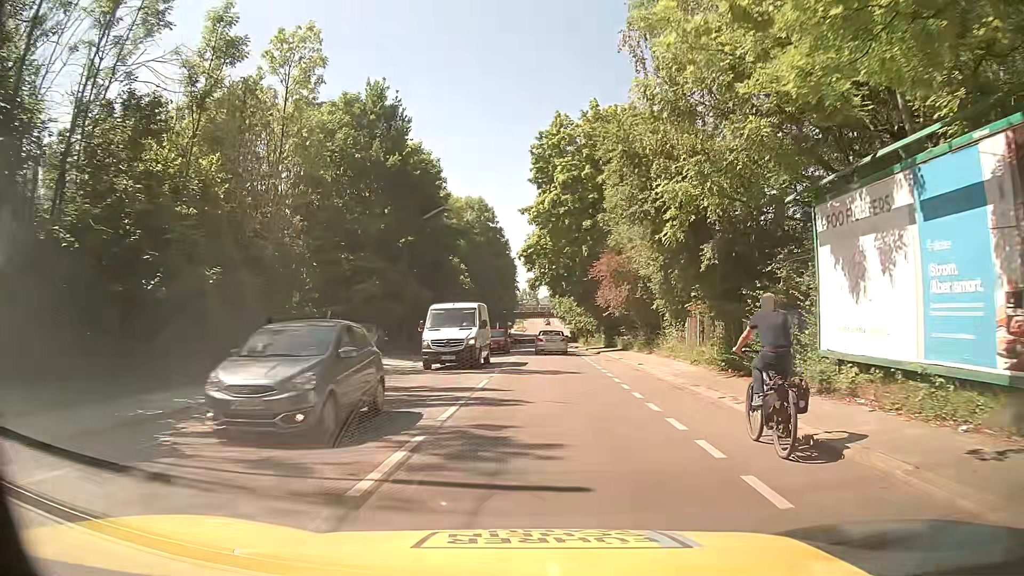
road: secondary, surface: asphalt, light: Day
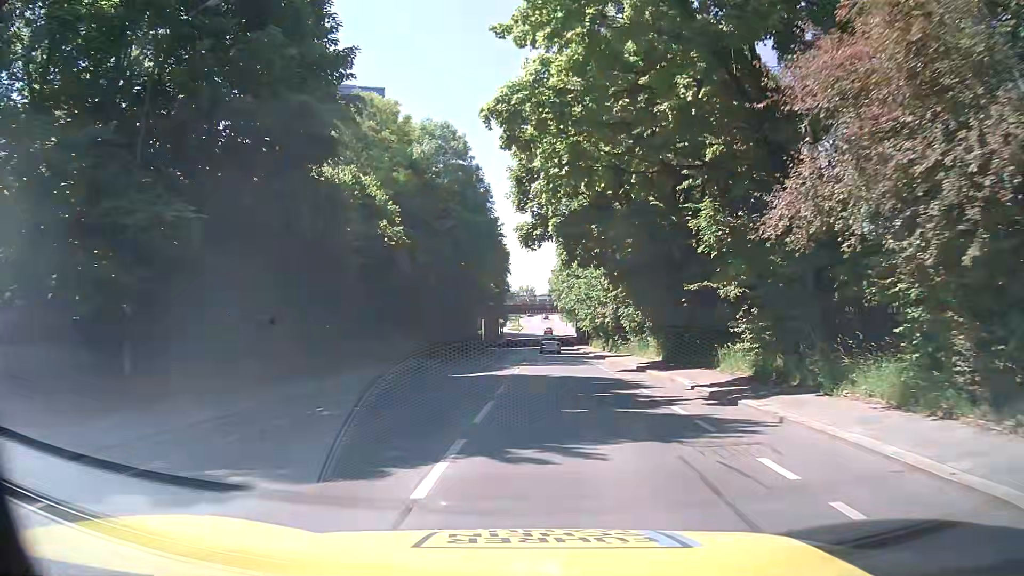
(-0.2, +27.3) m; -1°
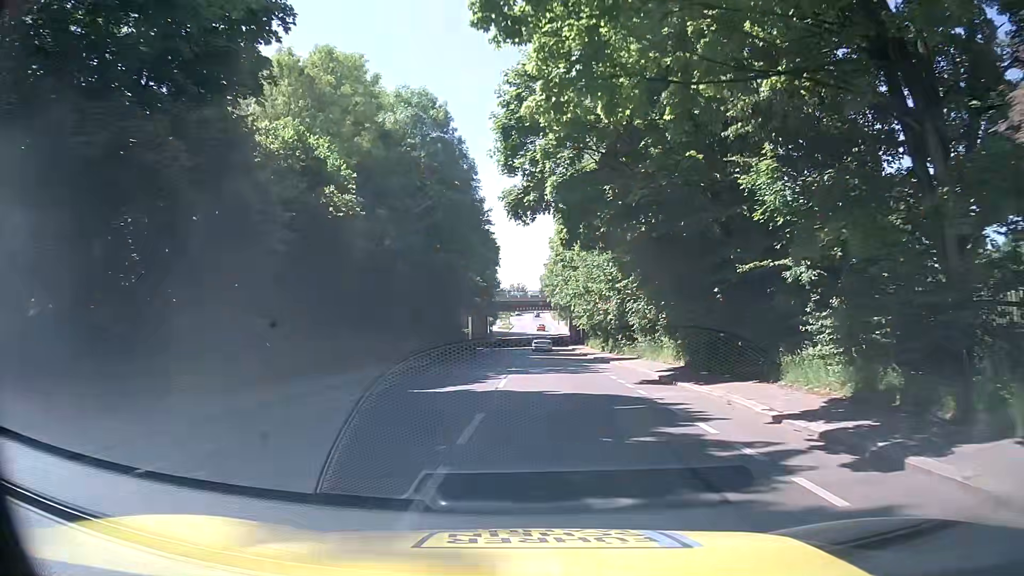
(0.0, +6.4) m; 0°
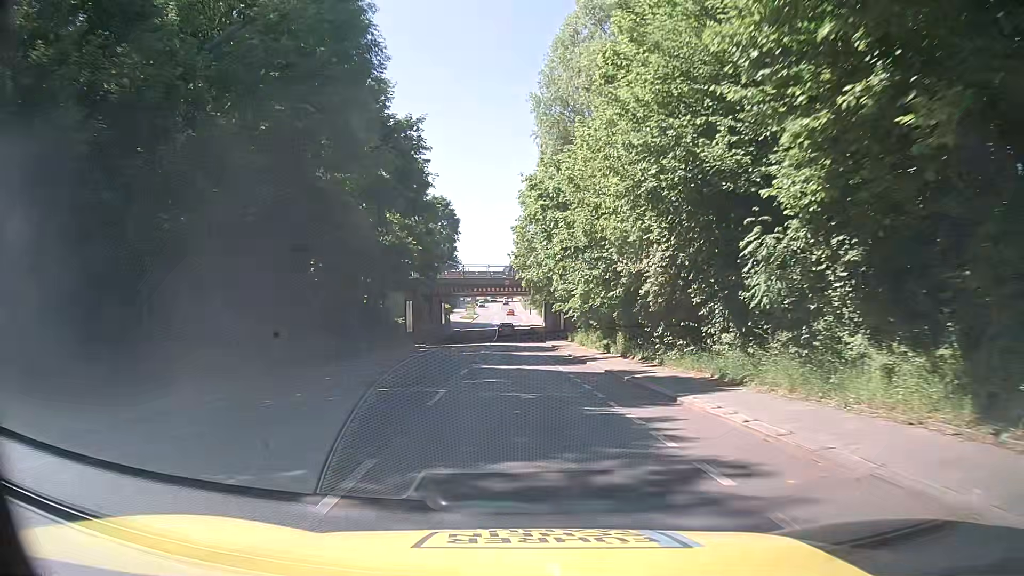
(+0.7, +21.6) m; +3°
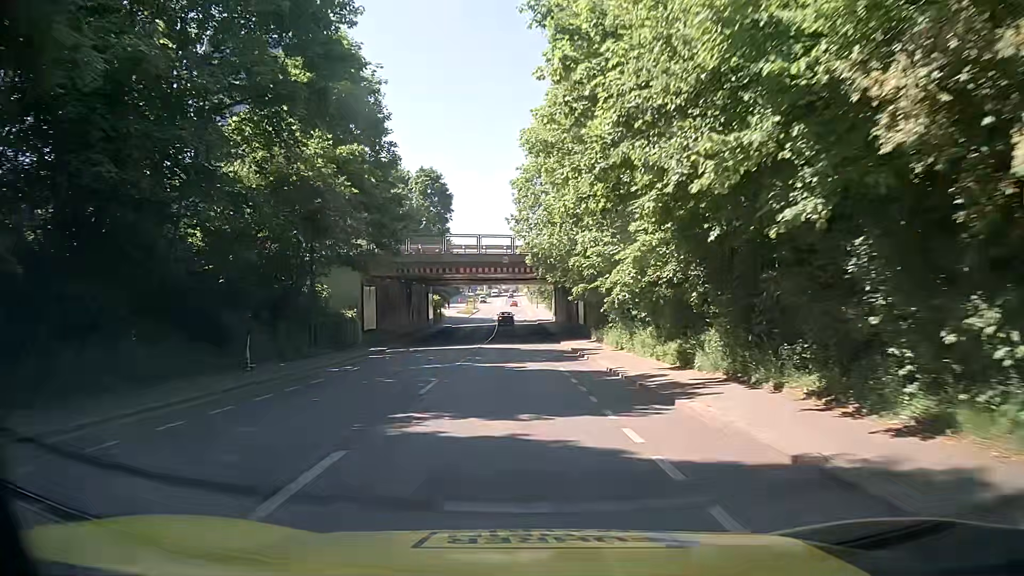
(-0.1, +15.9) m; -1°
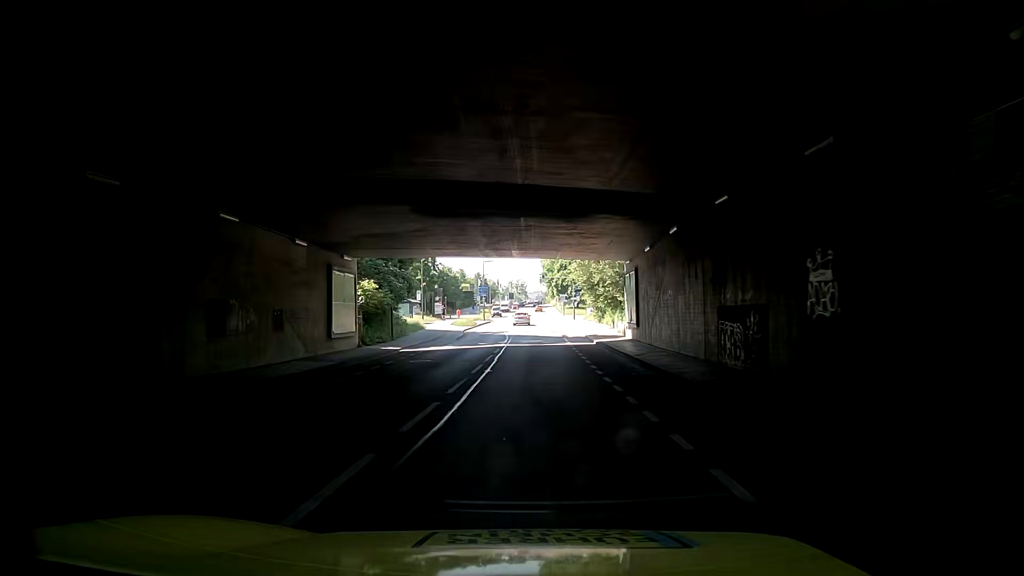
(-1.4, +41.1) m; -3°
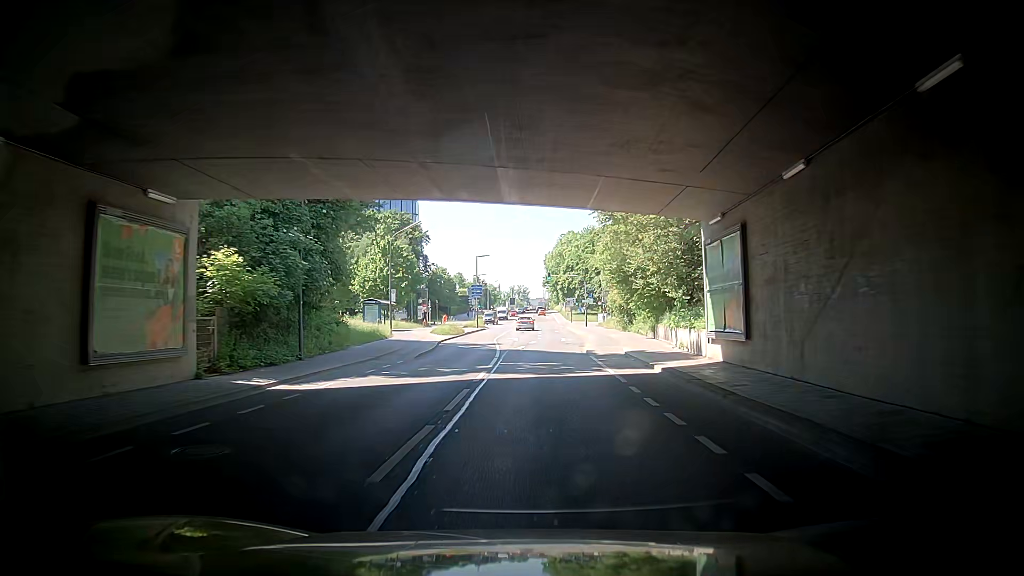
(-0.2, +16.2) m; -1°
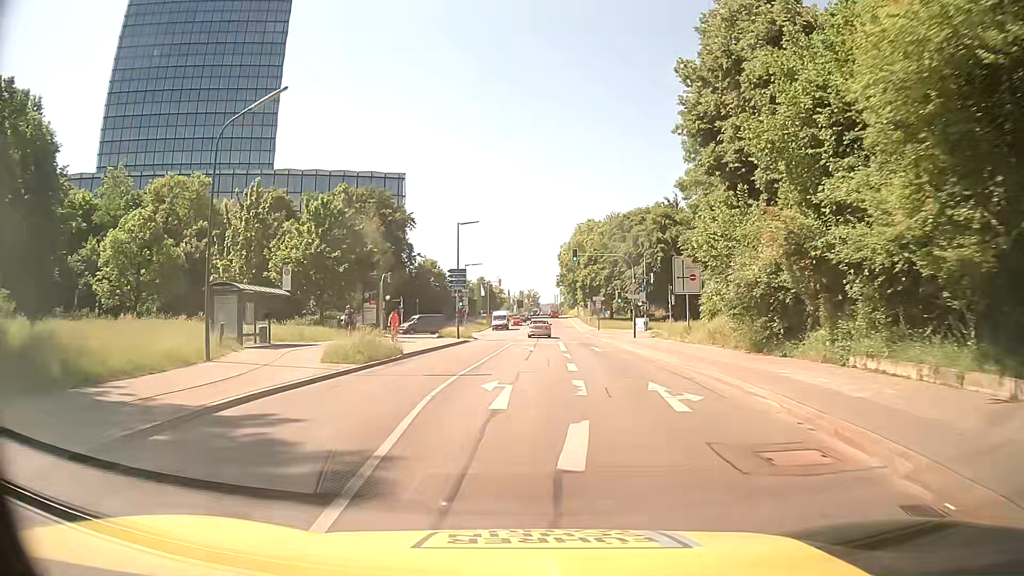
(+0.9, +29.8) m; +2°
